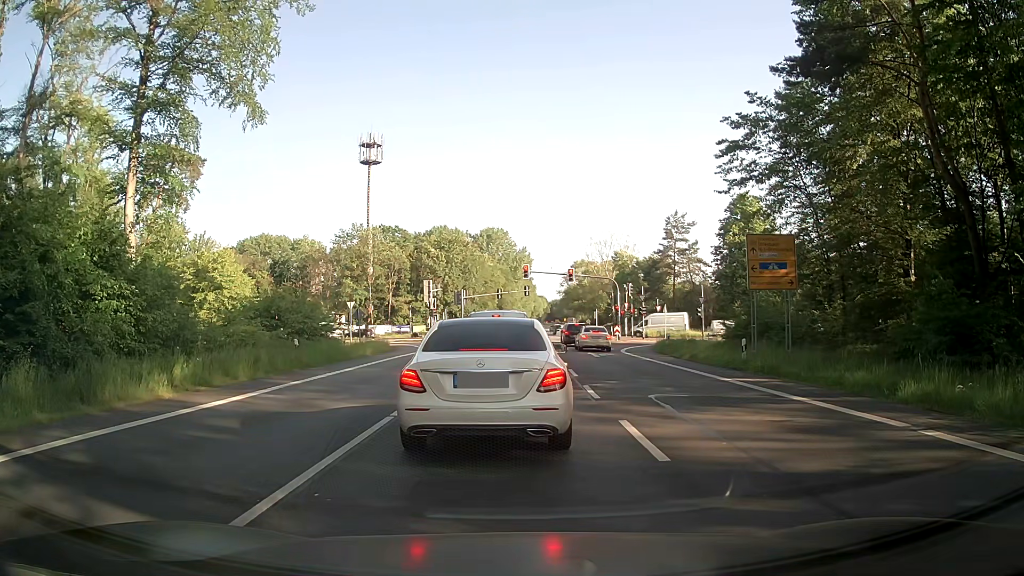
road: primary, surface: asphalt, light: Day
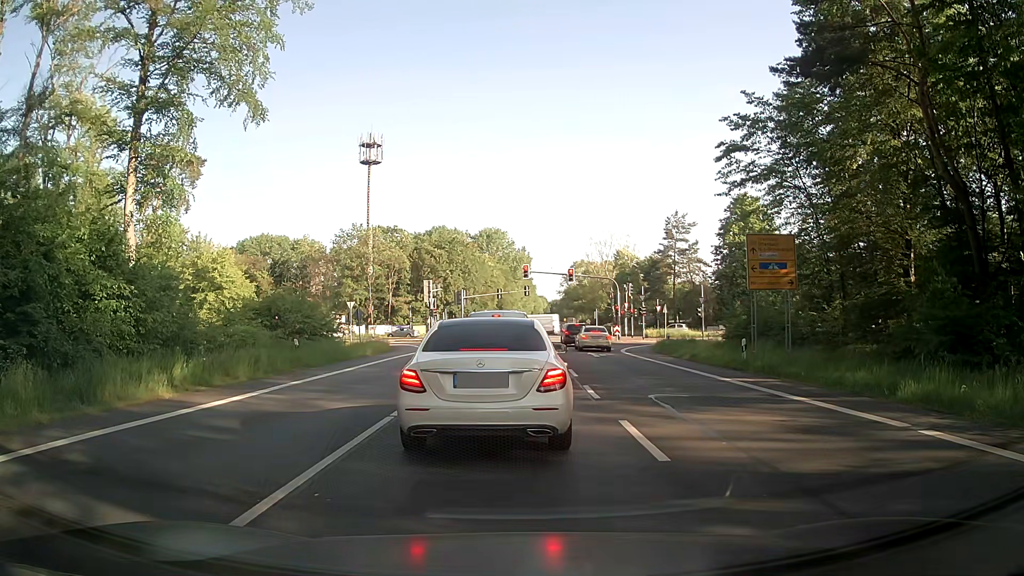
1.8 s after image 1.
(0.0, 0.0) m; 0°
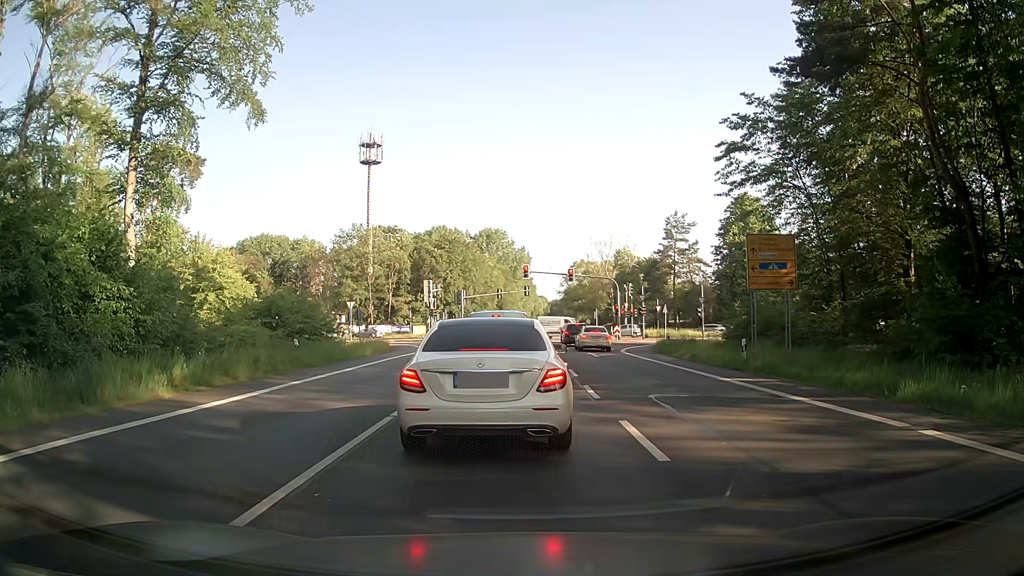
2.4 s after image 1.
(0.0, 0.0) m; 0°
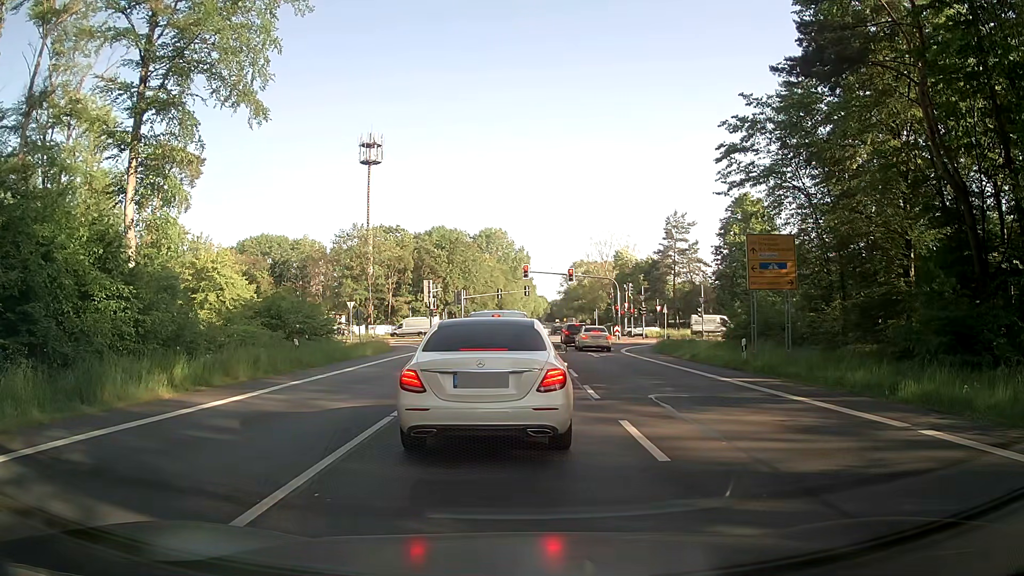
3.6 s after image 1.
(0.0, 0.0) m; 0°
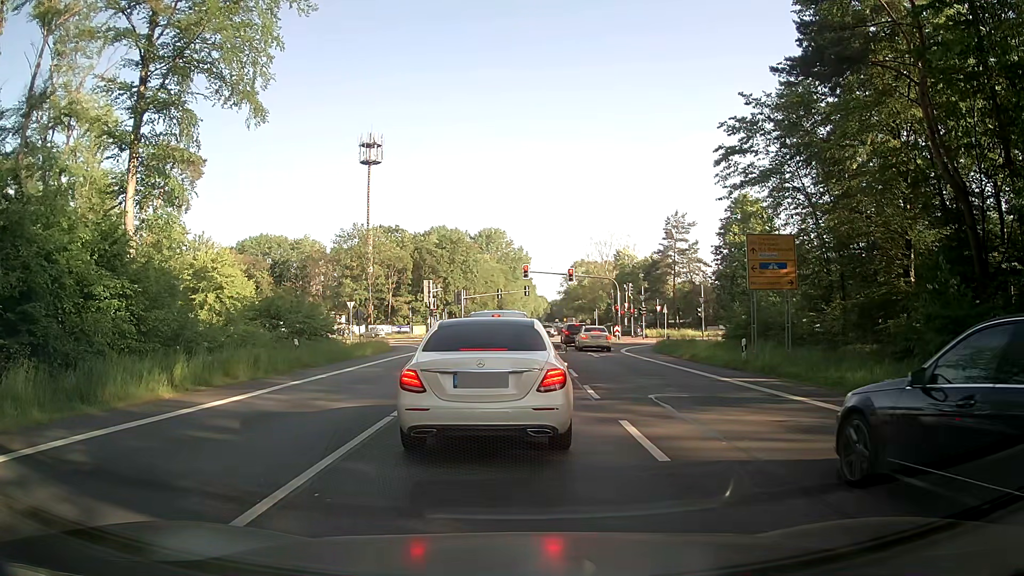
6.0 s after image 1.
(0.0, 0.0) m; 0°
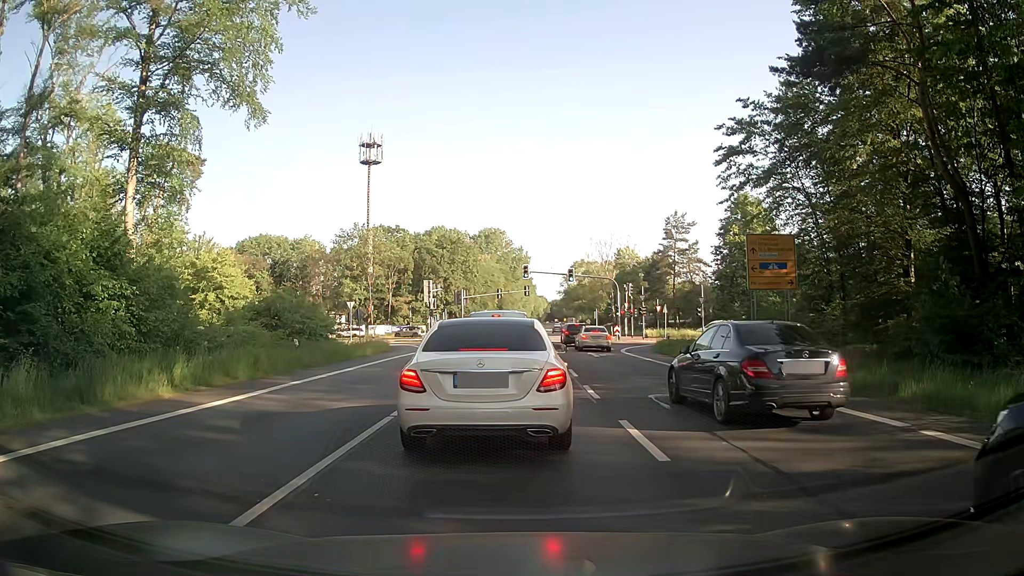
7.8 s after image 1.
(0.0, 0.0) m; 0°
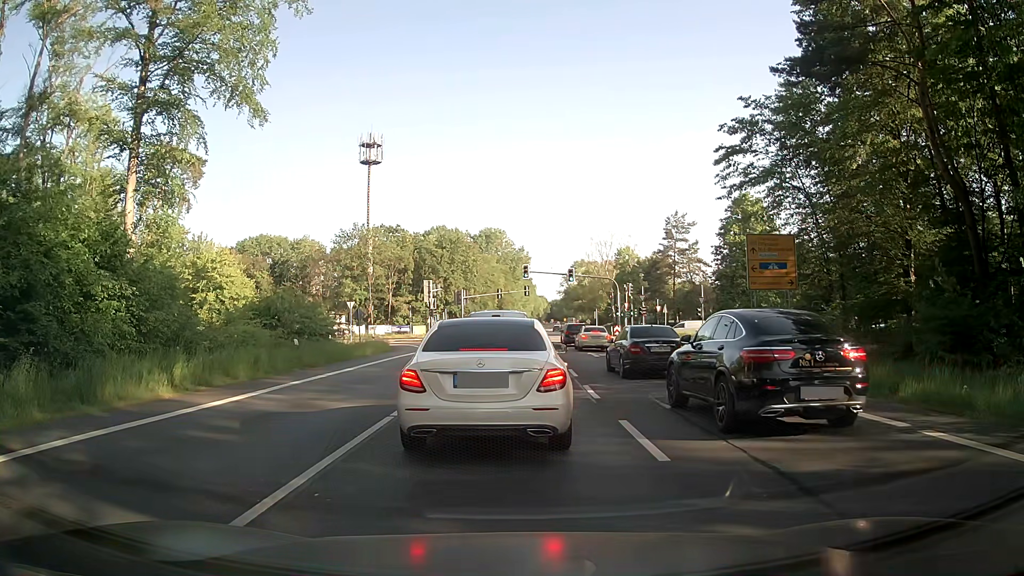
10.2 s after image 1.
(0.0, 0.0) m; 0°
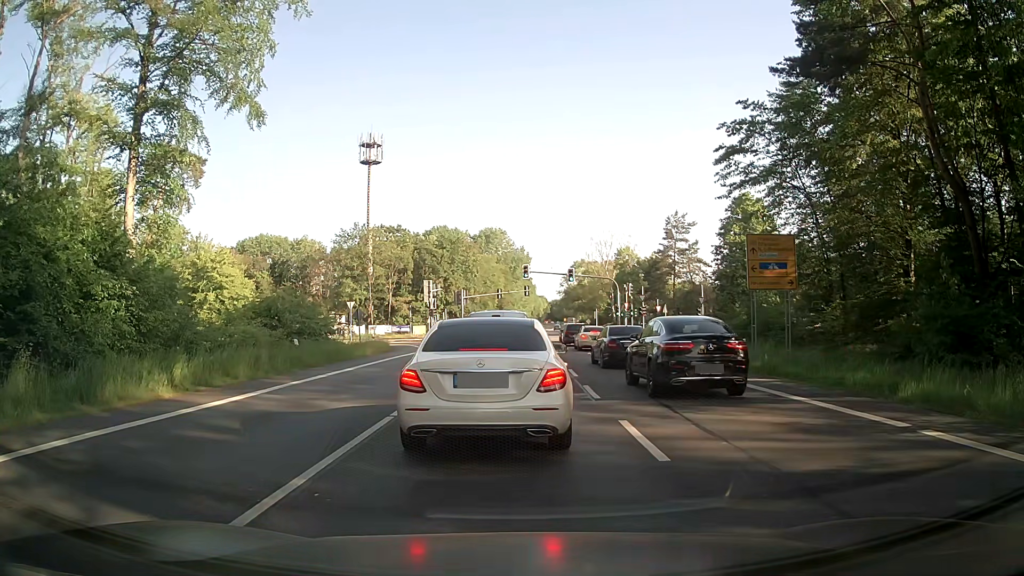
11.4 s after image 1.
(0.0, 0.0) m; 0°
